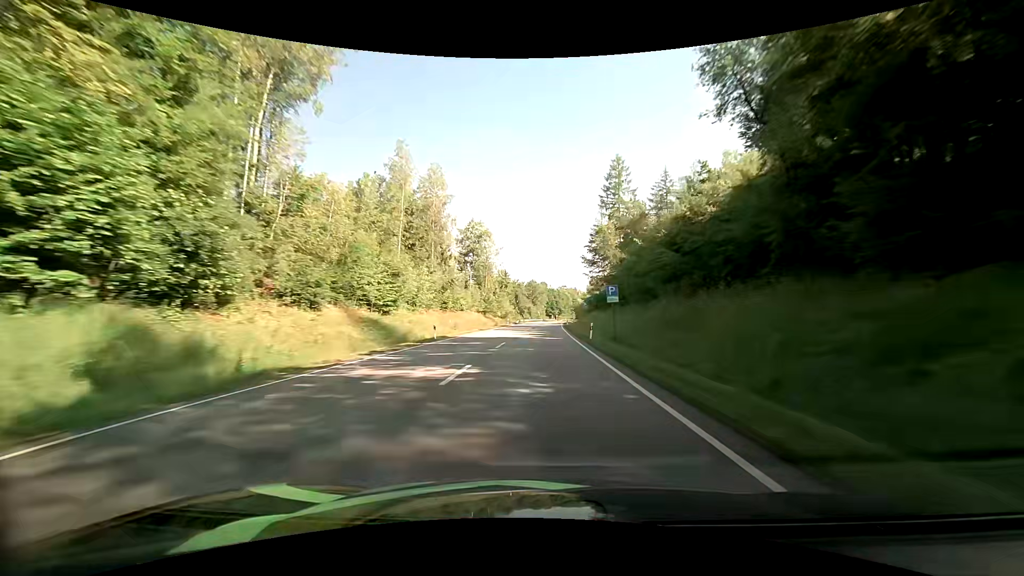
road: primary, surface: asphalt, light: Day
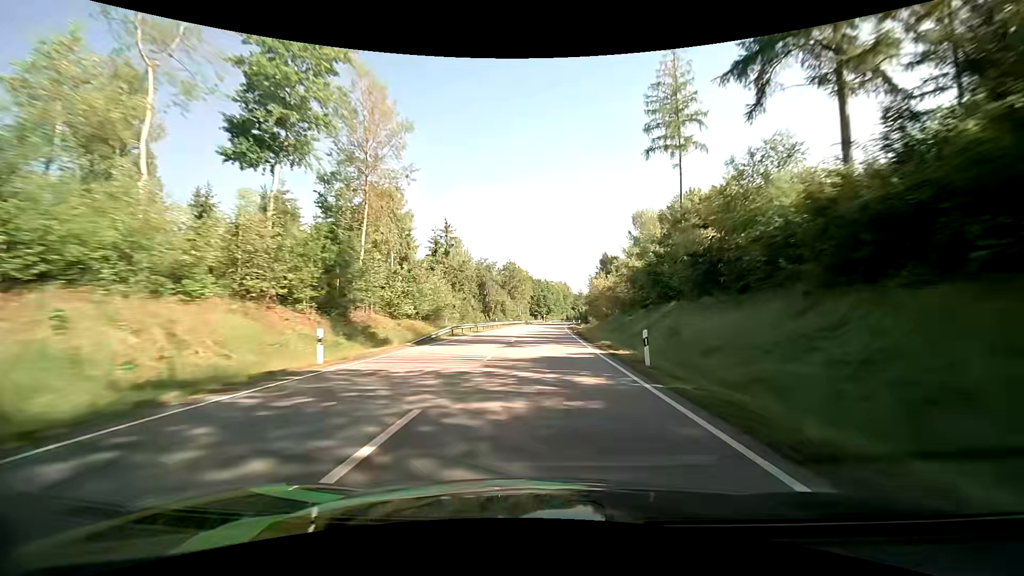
(+0.9, +66.5) m; +2°
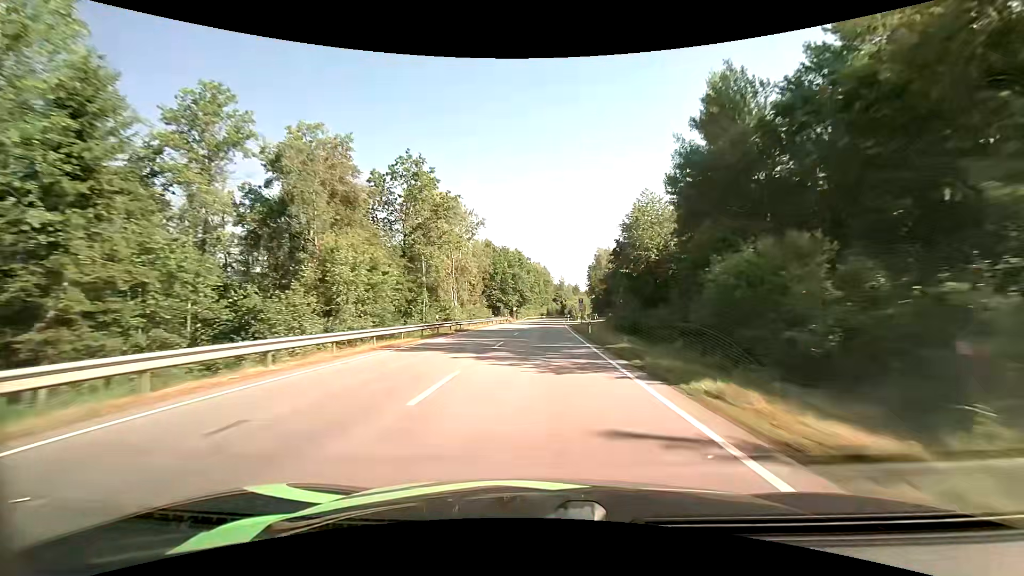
(+2.0, +79.1) m; +3°
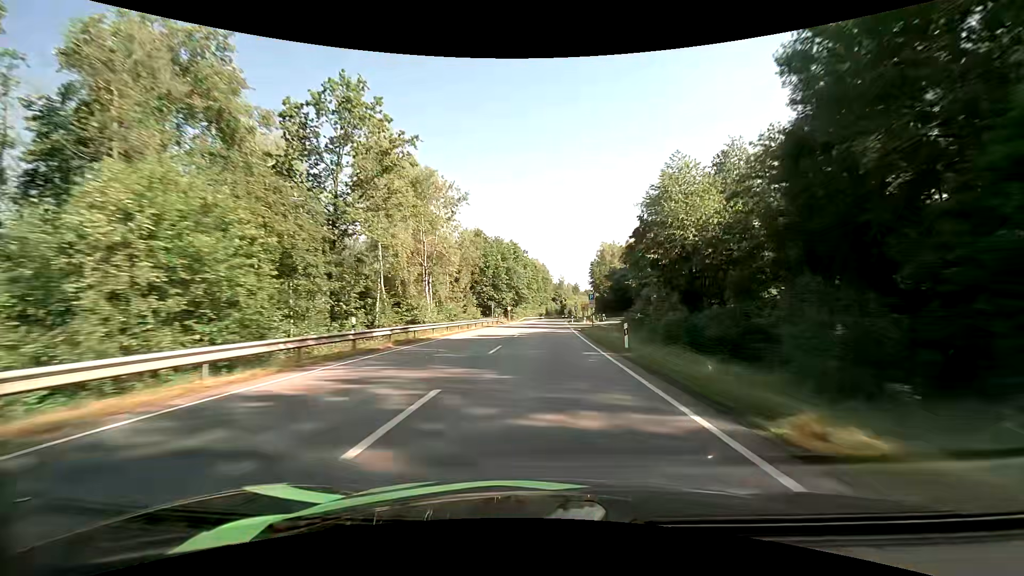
(0.0, +14.5) m; 0°
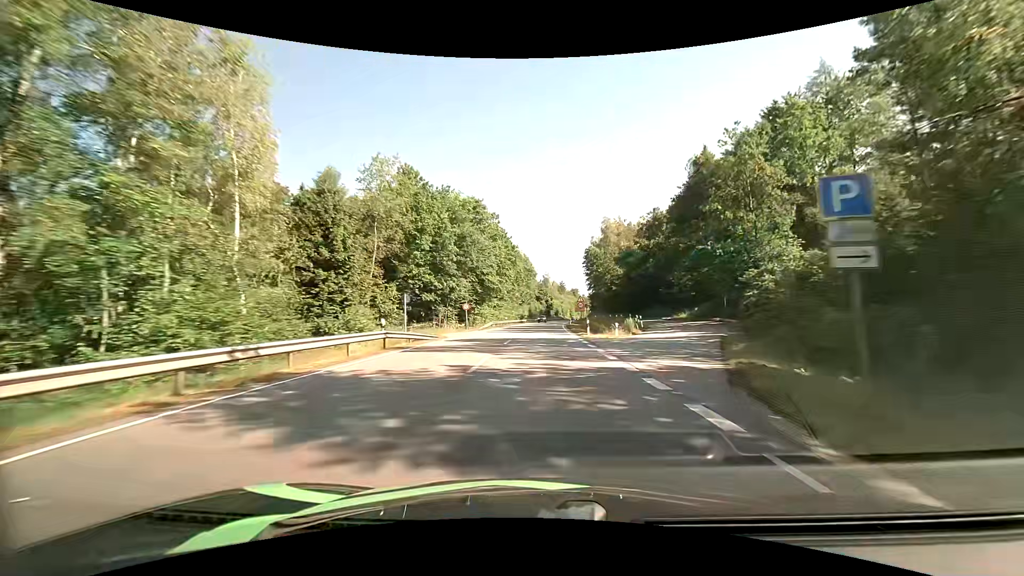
(+0.4, +40.8) m; +2°
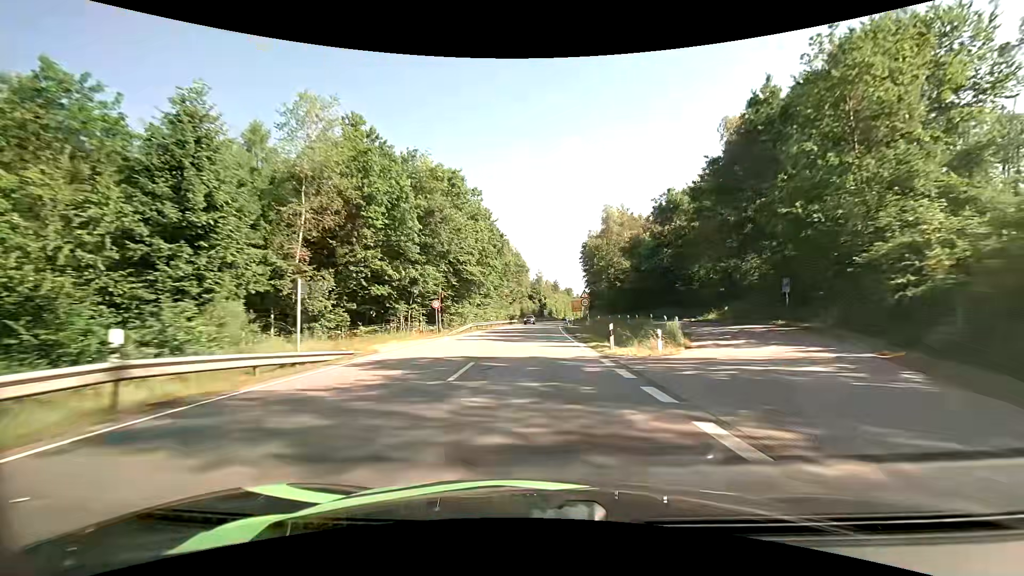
(+0.1, +13.1) m; +1°
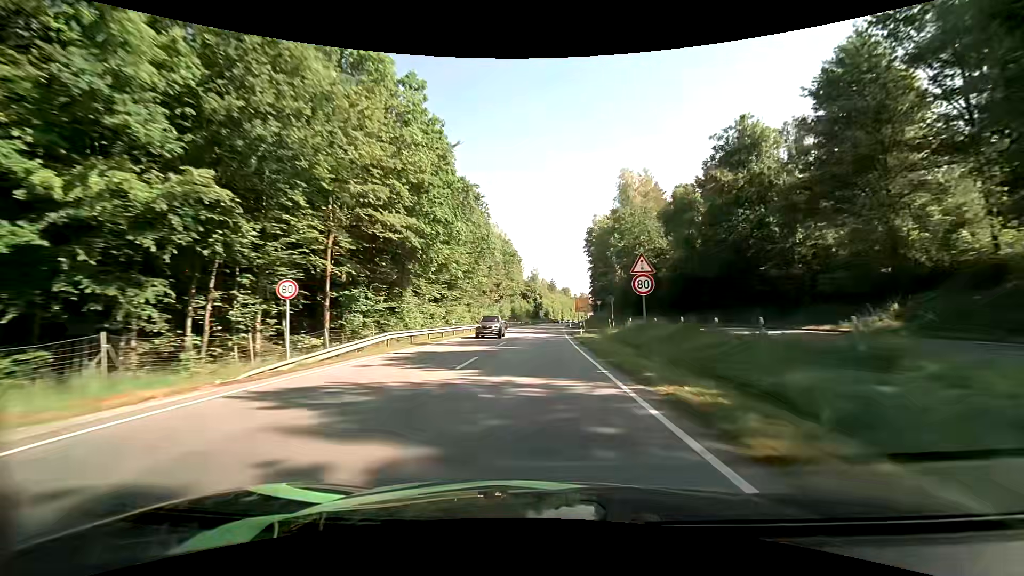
(+0.1, +25.8) m; +1°
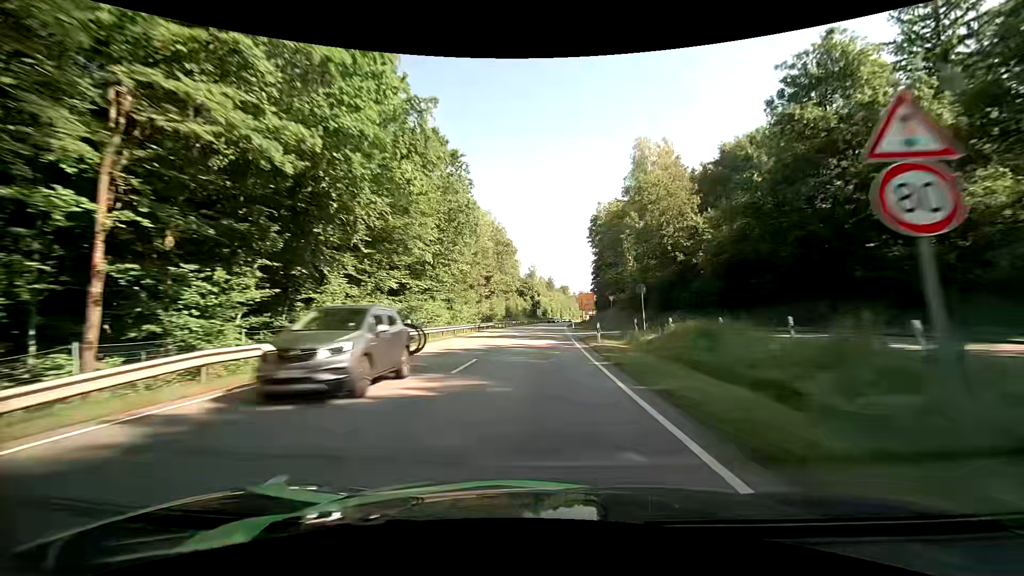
(0.0, +12.8) m; 0°
(0, +10) (0, +20) (0, +30) (+1, +40) (+1, +50) (+1, +60) (+2, +70) (+2, +80) (+3, +90) (+4, +100) m
